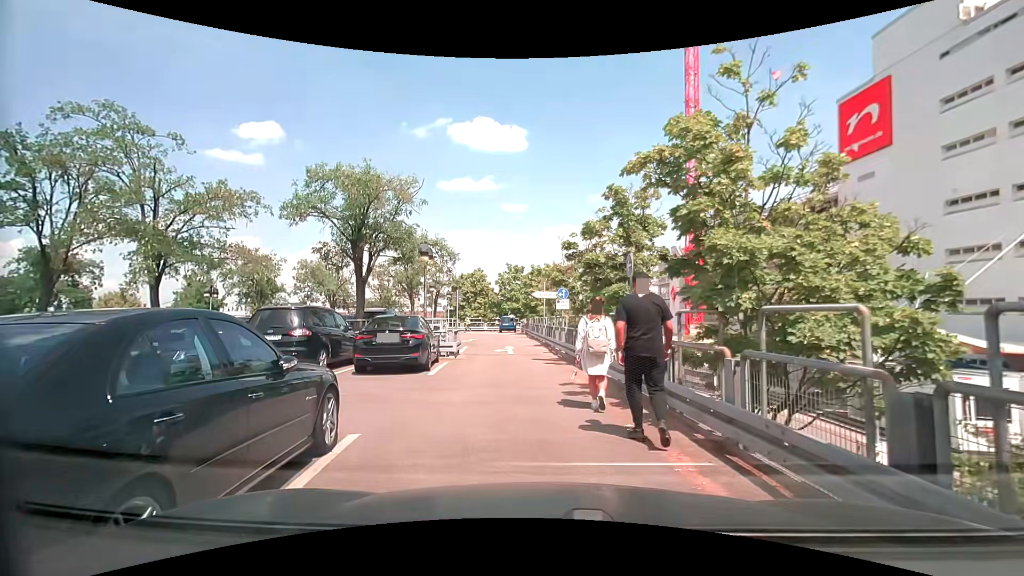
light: Day
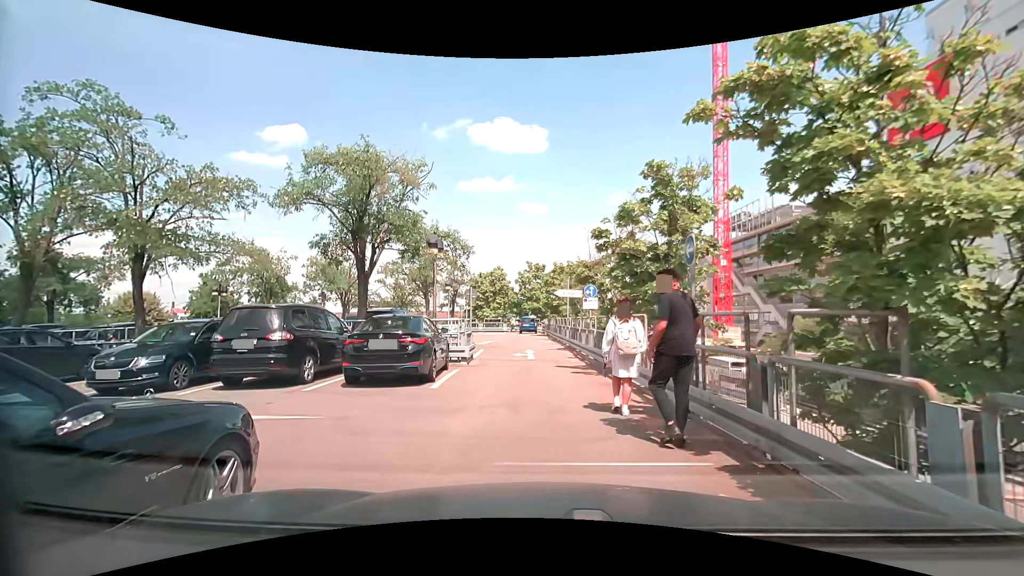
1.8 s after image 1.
(0.0, +2.1) m; 0°
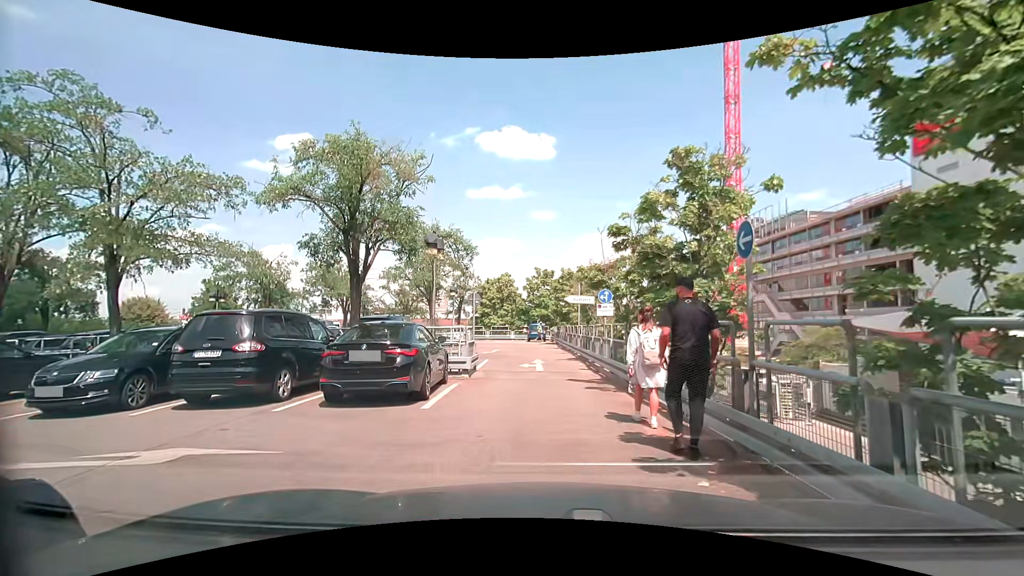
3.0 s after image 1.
(0.0, +1.5) m; 0°
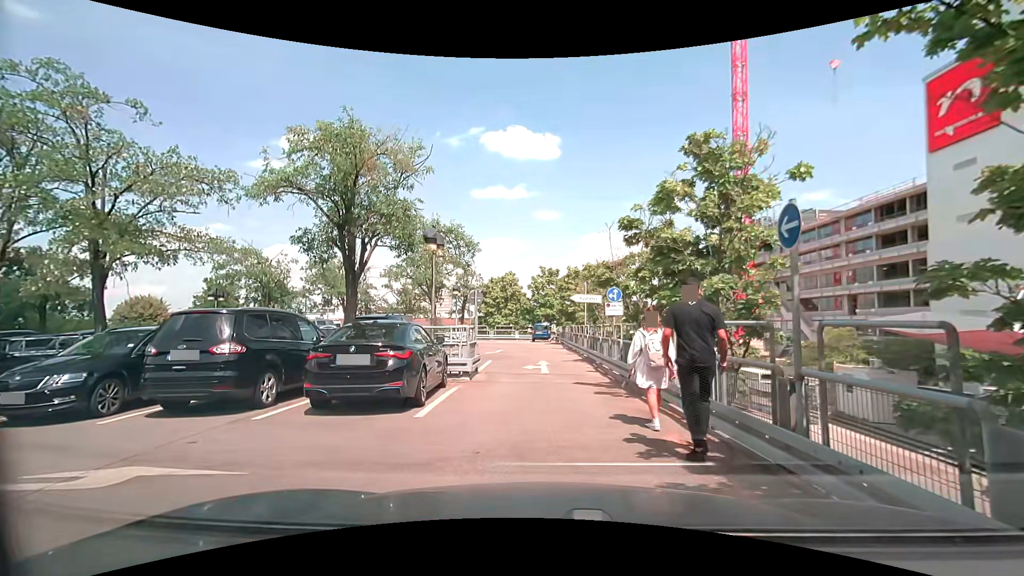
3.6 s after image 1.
(0.0, +0.8) m; 0°
